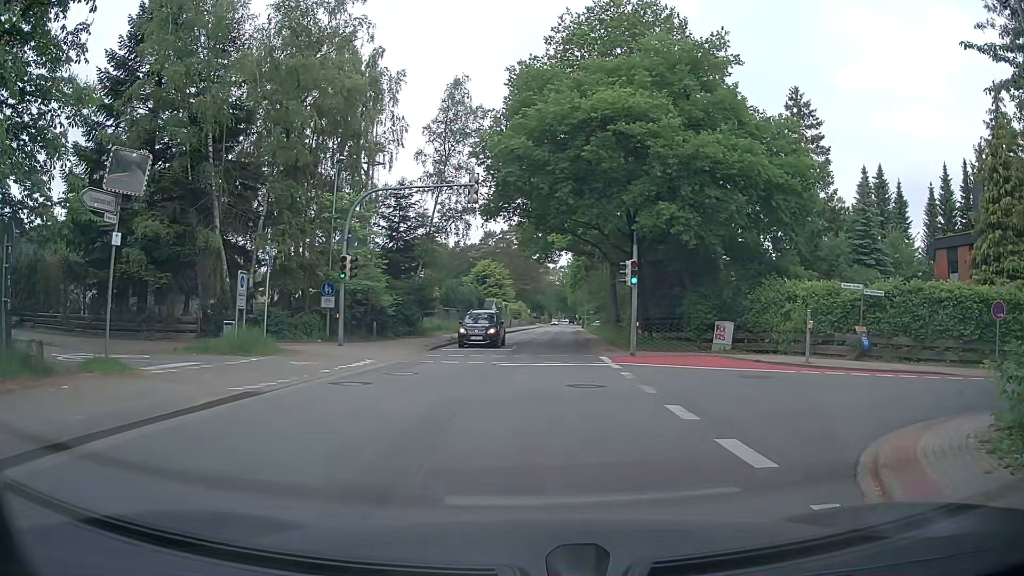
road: tertiary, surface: asphalt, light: Day
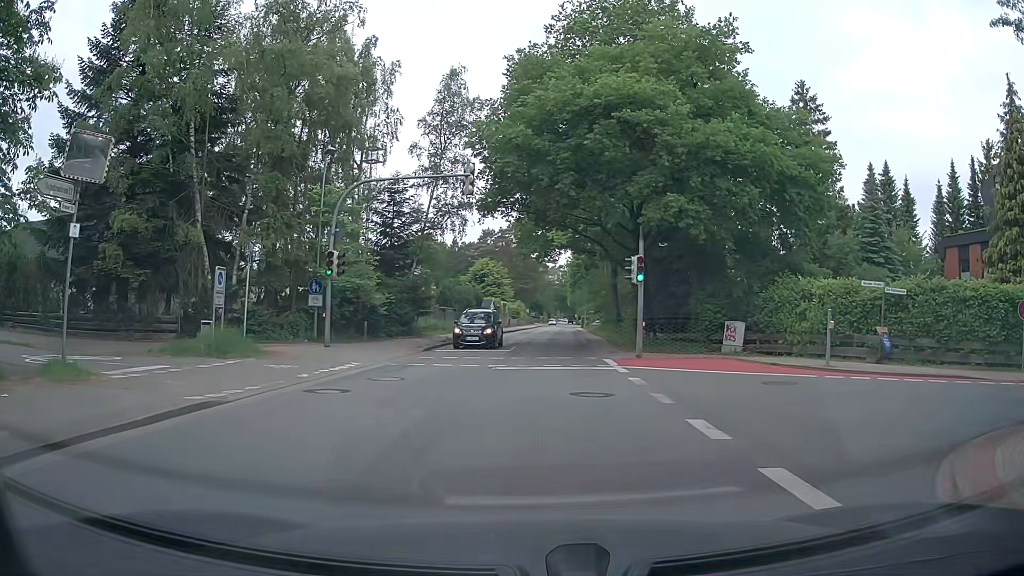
(0.0, +1.6) m; -1°
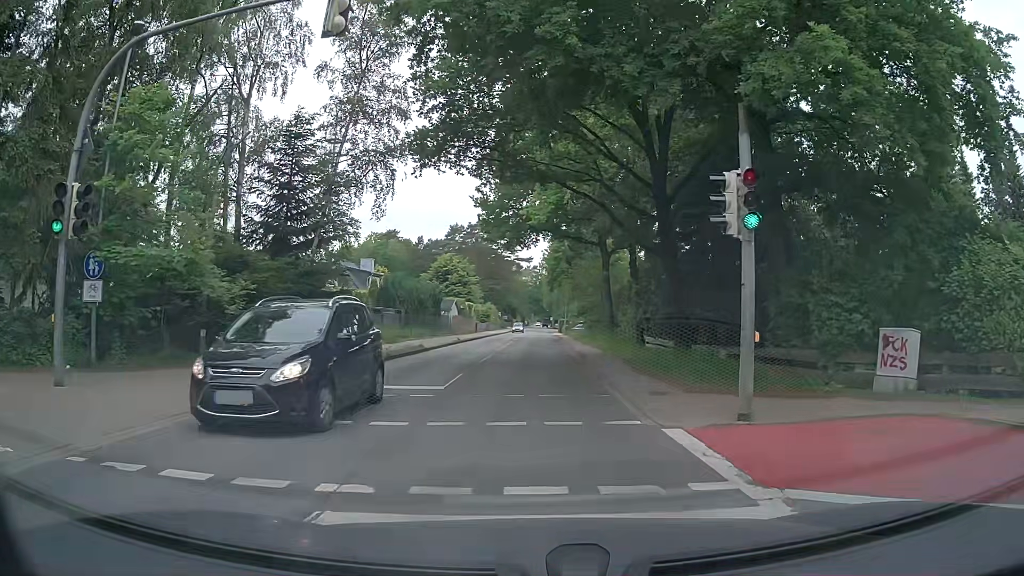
(+1.0, +13.6) m; +4°
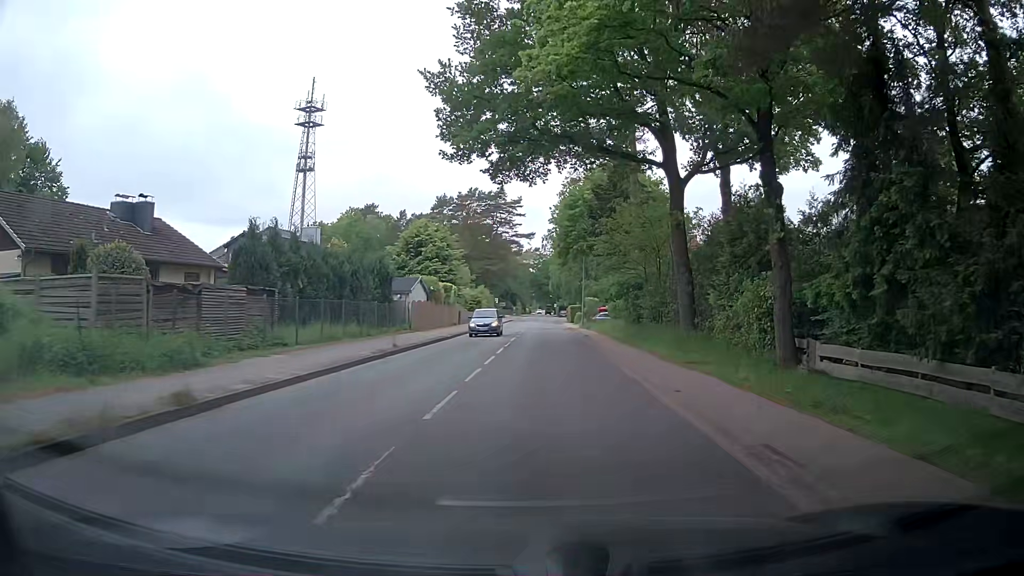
(0.0, +22.6) m; +2°
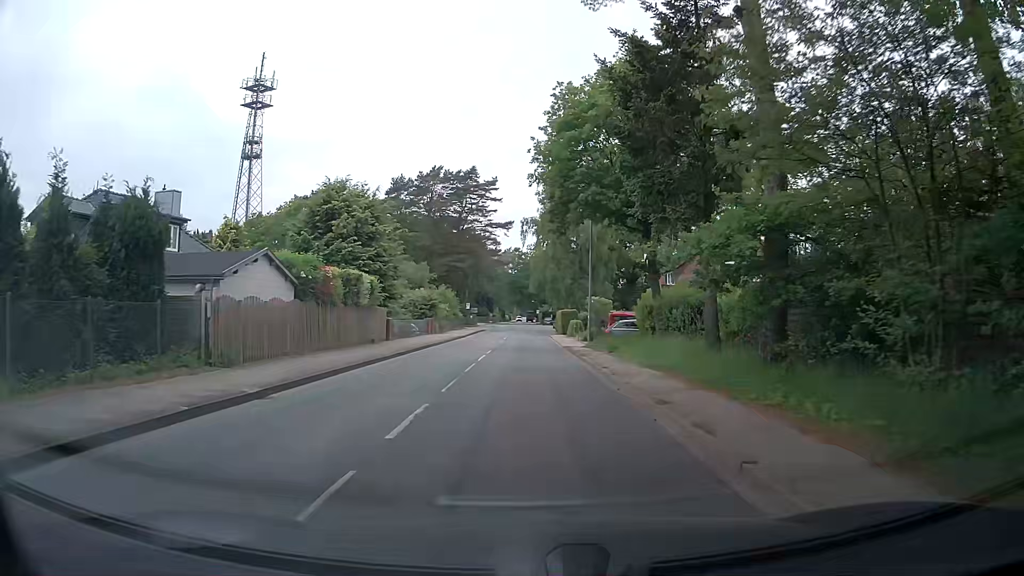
(0.0, +22.9) m; 0°
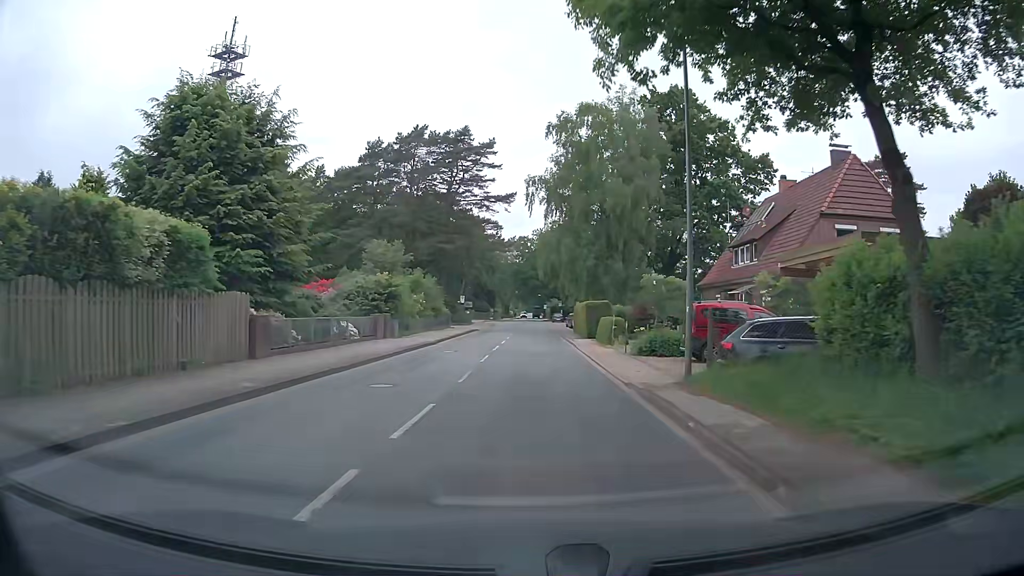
(0.0, +19.5) m; -1°
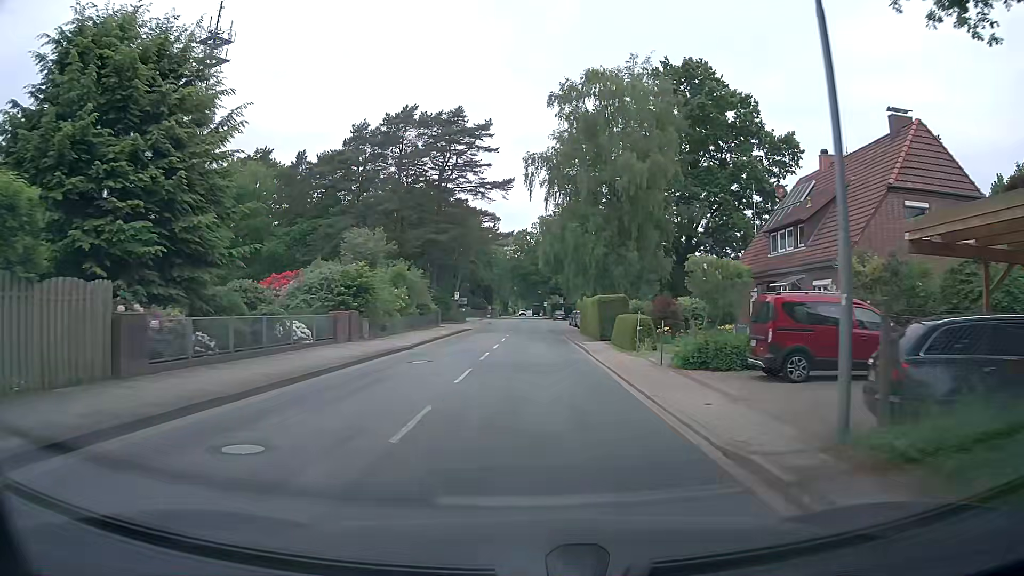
(0.0, +6.8) m; 0°
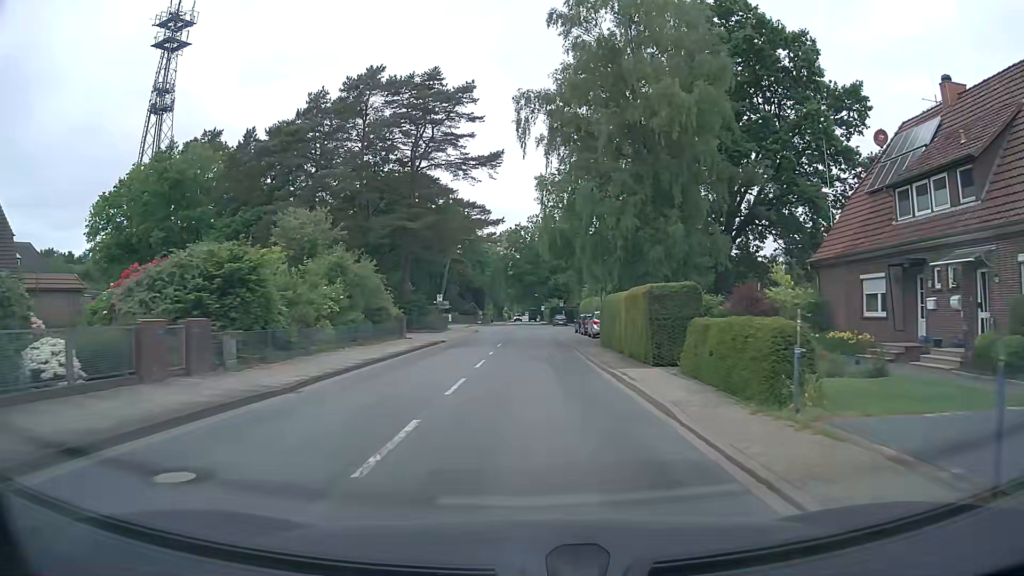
(+0.1, +13.7) m; +1°
(0, +10) (0, +20) (0, +30) (0, +40) (0, +50) (0, +60) (0, +70) (0, +80) (0, +90) (0, +100) m
